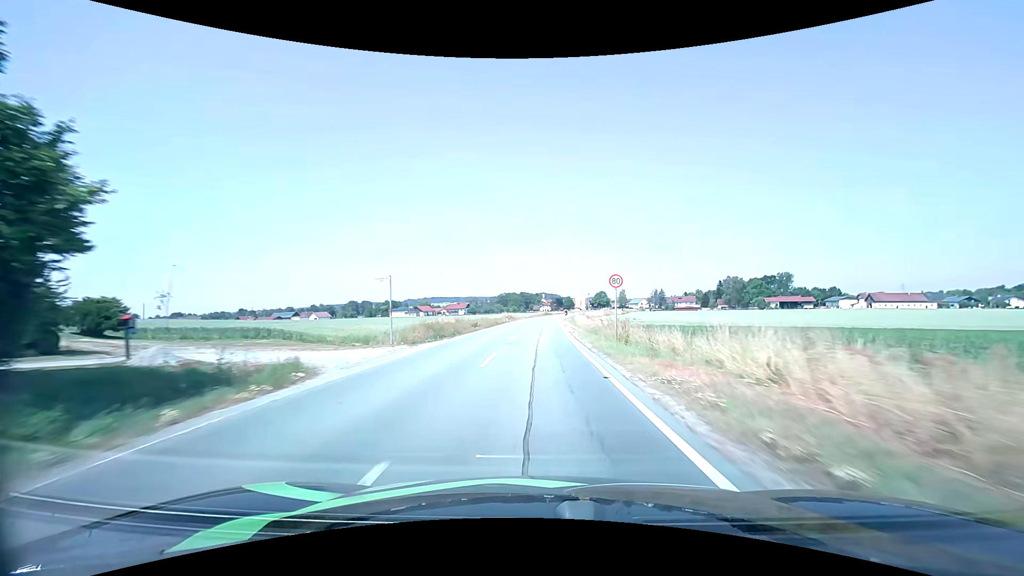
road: secondary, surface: asphalt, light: Day
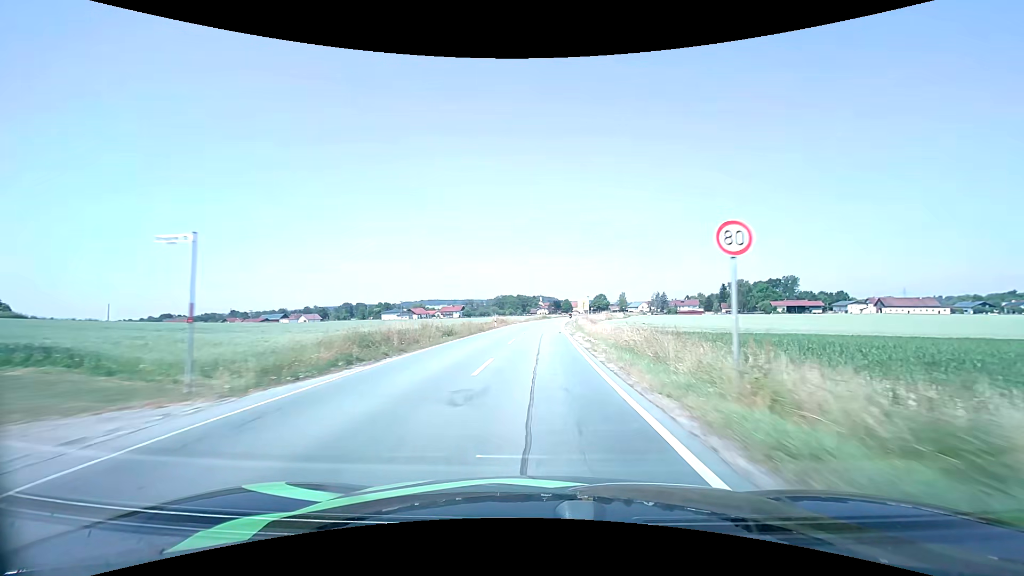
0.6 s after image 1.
(0.0, +12.5) m; 0°
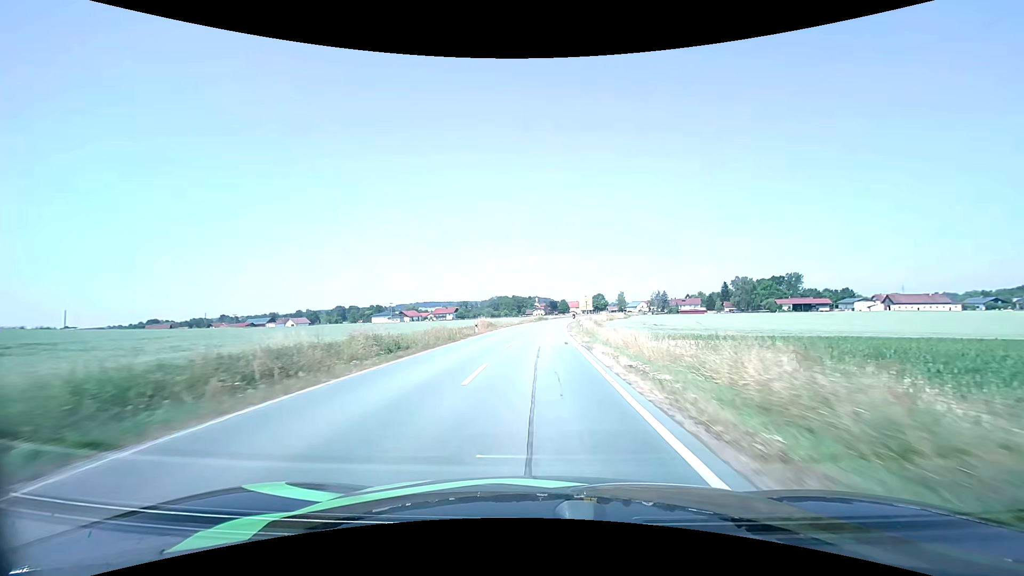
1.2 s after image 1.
(+0.1, +12.4) m; +1°
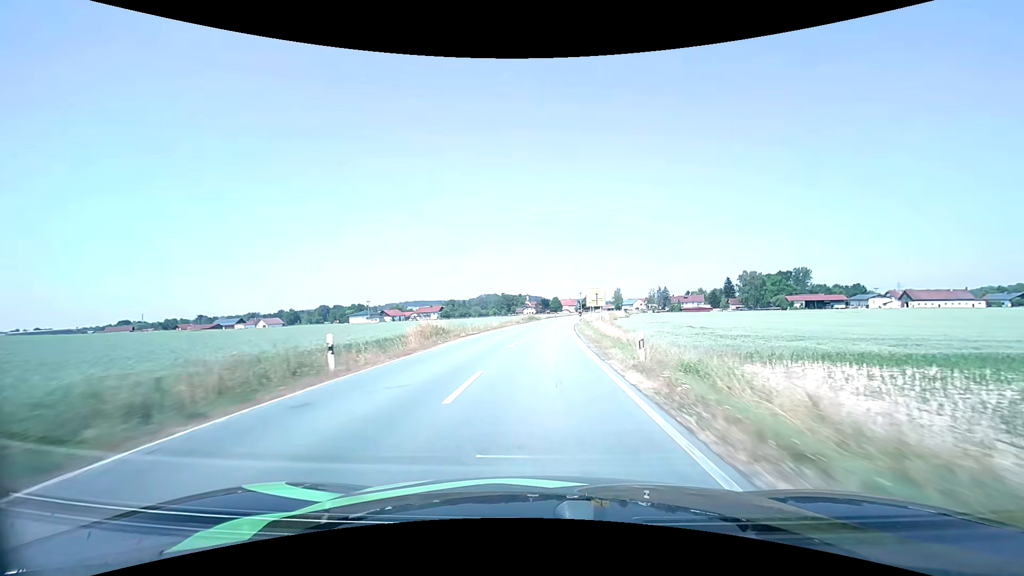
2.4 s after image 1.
(+0.2, +24.6) m; +1°
(0, +10) (0, +20) (0, +30) (+1, +40) (+1, +50) (+2, +60) (+3, +70) (+4, +80) (+5, +90) (+6, +100) m
